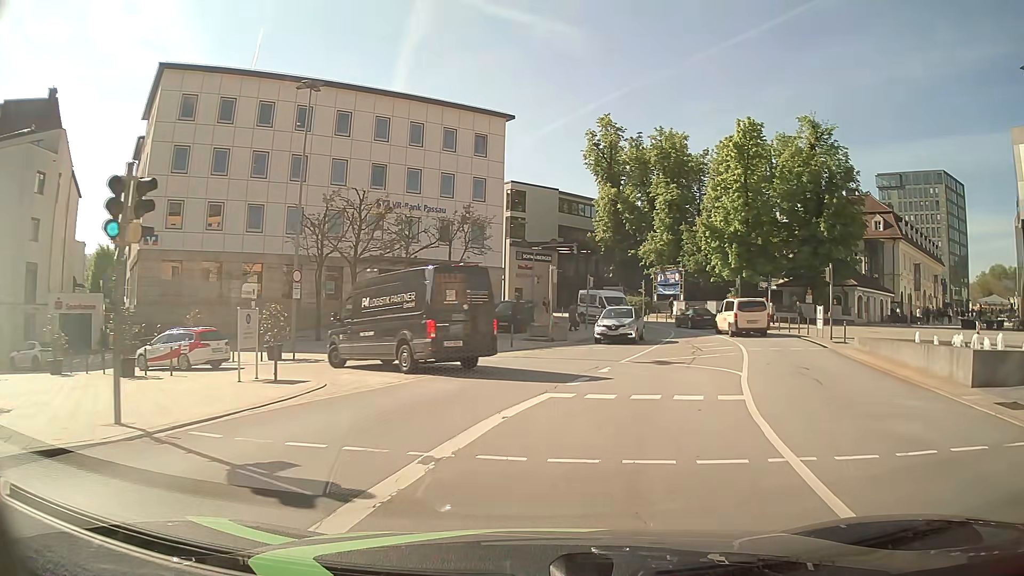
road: primary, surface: asphalt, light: Day
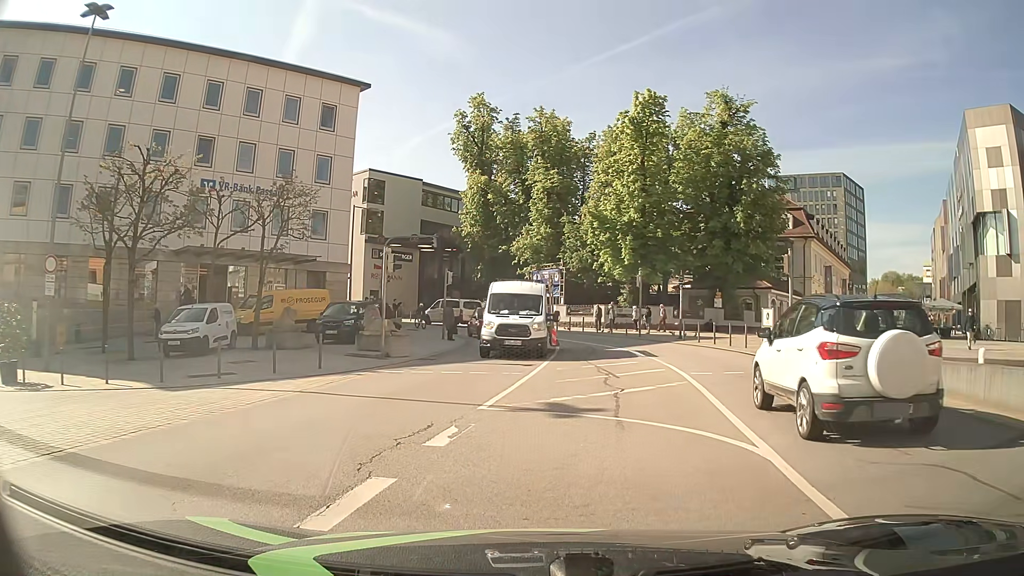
(+1.0, +8.8) m; +10°
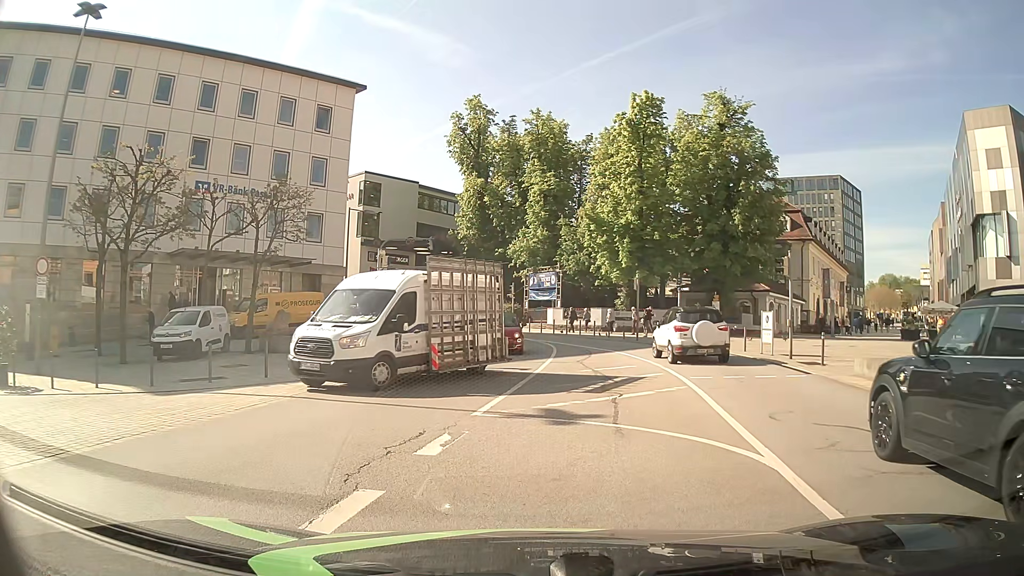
(0.0, +0.4) m; 0°
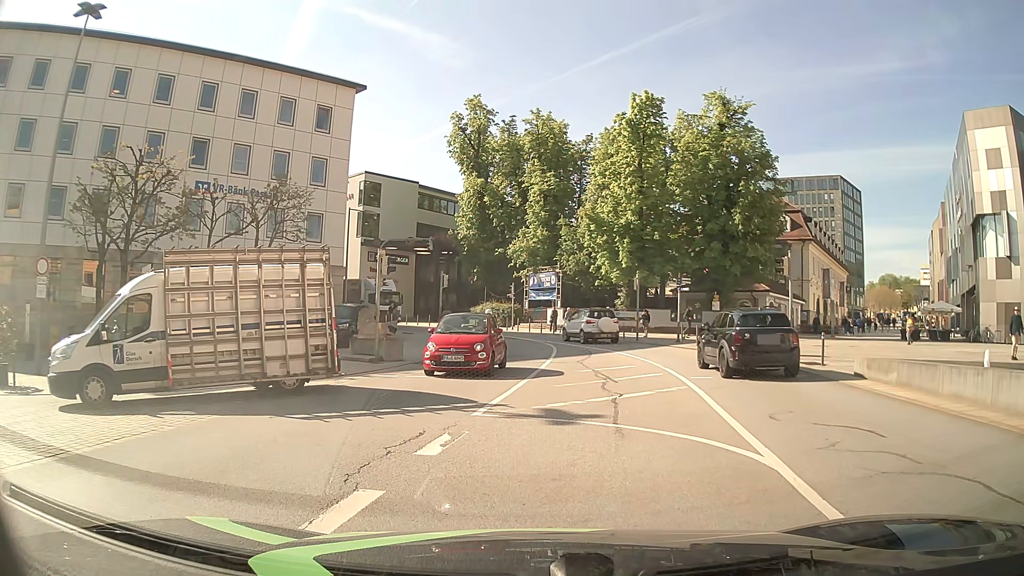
(0.0, 0.0) m; 0°
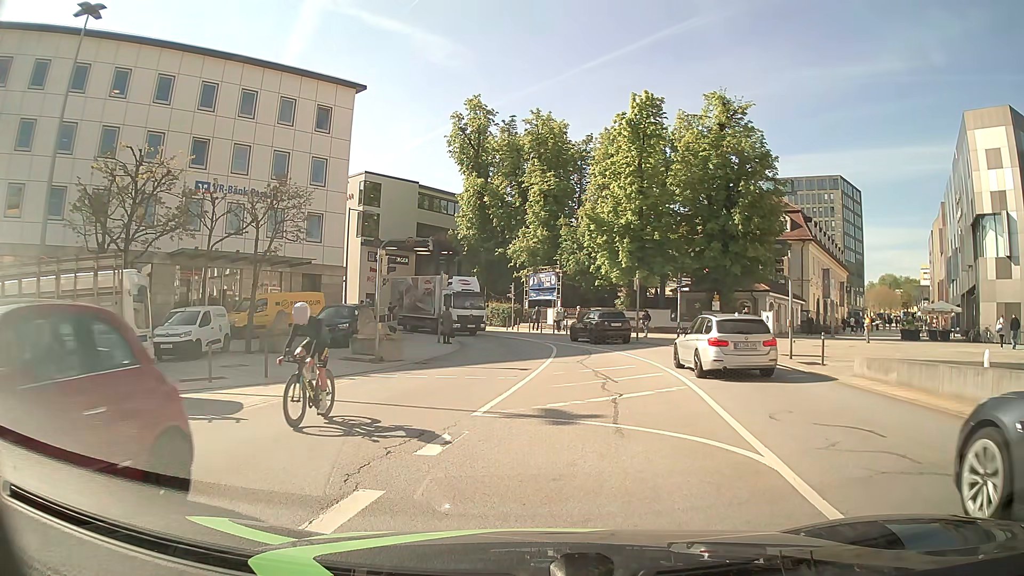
(0.0, 0.0) m; 0°
